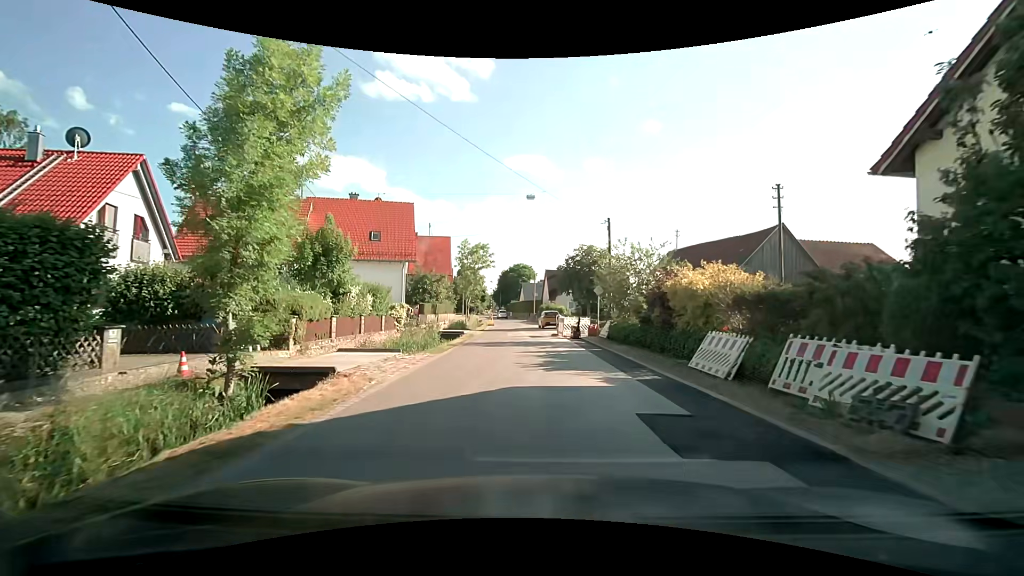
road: tertiary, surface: asphalt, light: Day
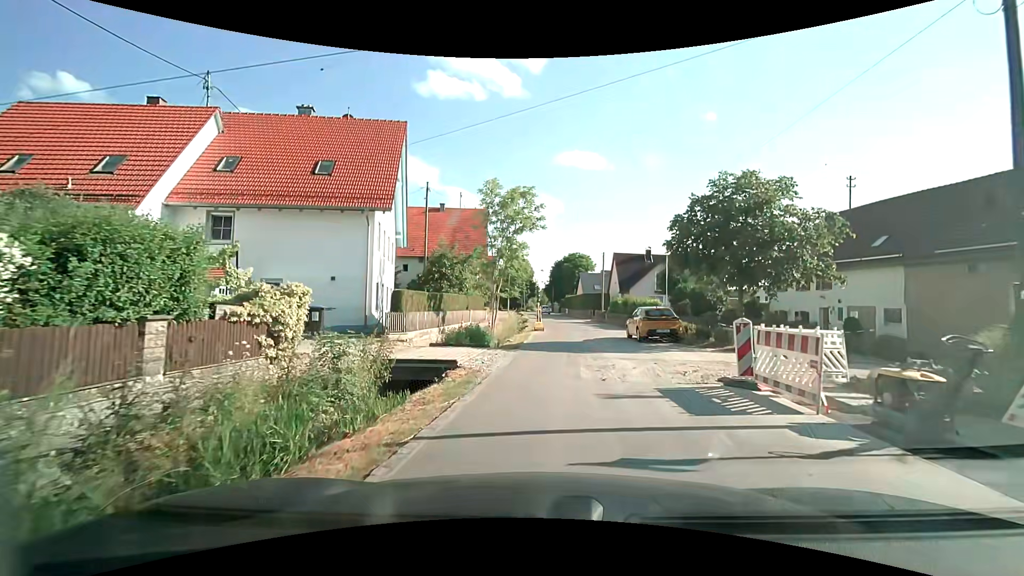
(-1.4, +19.8) m; -6°
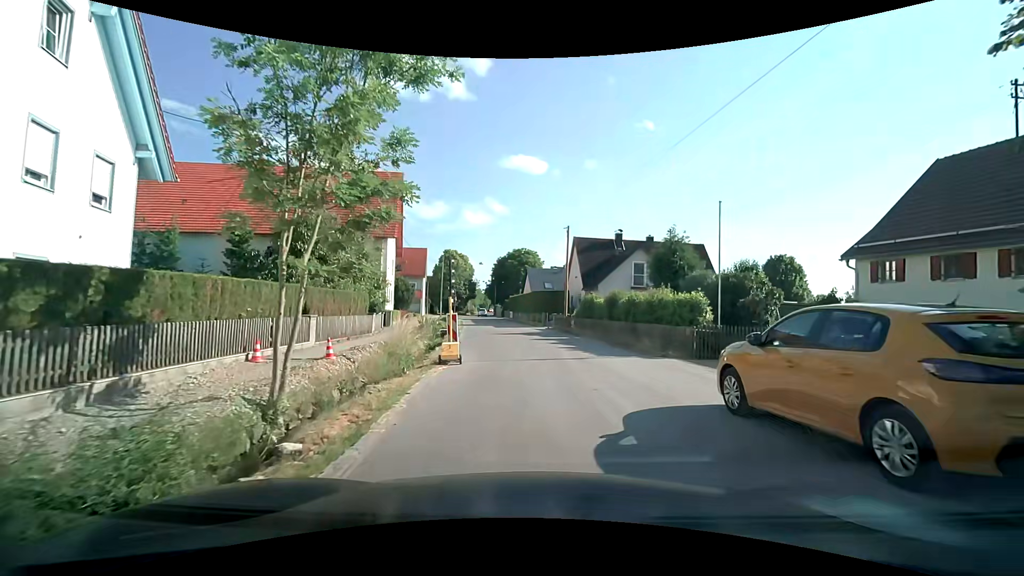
(+0.7, +17.0) m; +5°
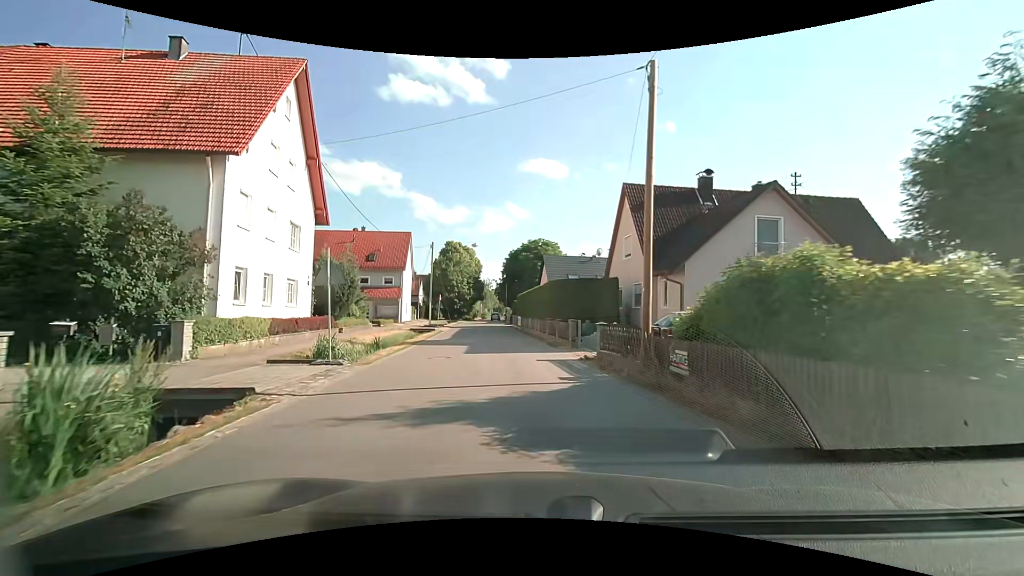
(+0.6, +21.6) m; -1°
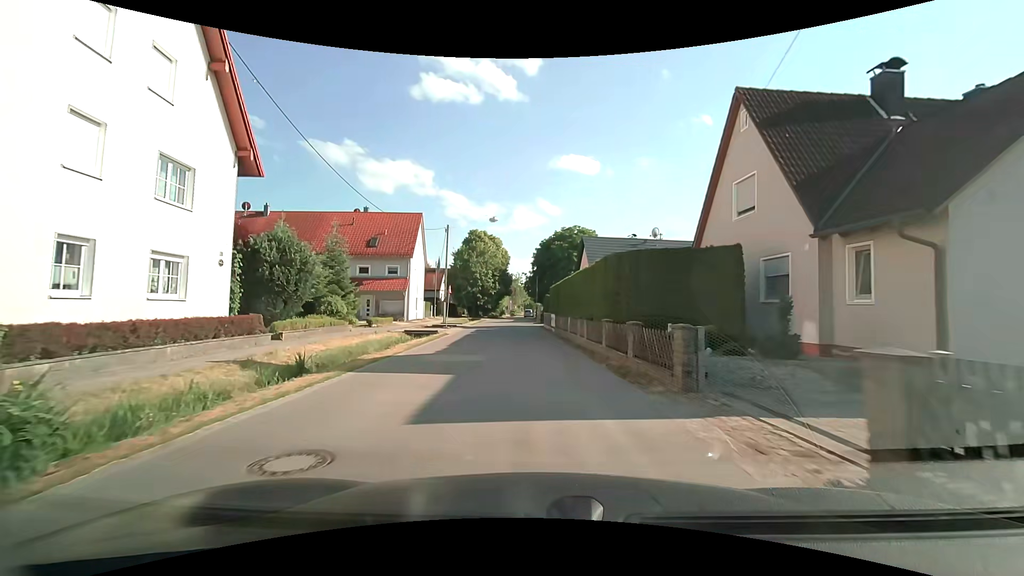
(-0.4, +11.1) m; -4°
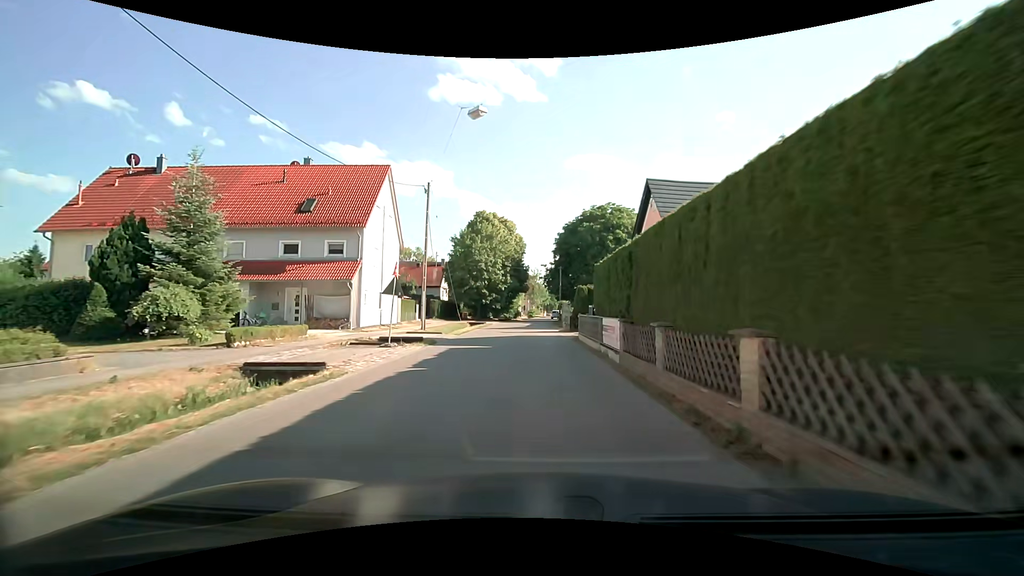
(-0.4, +18.2) m; -2°
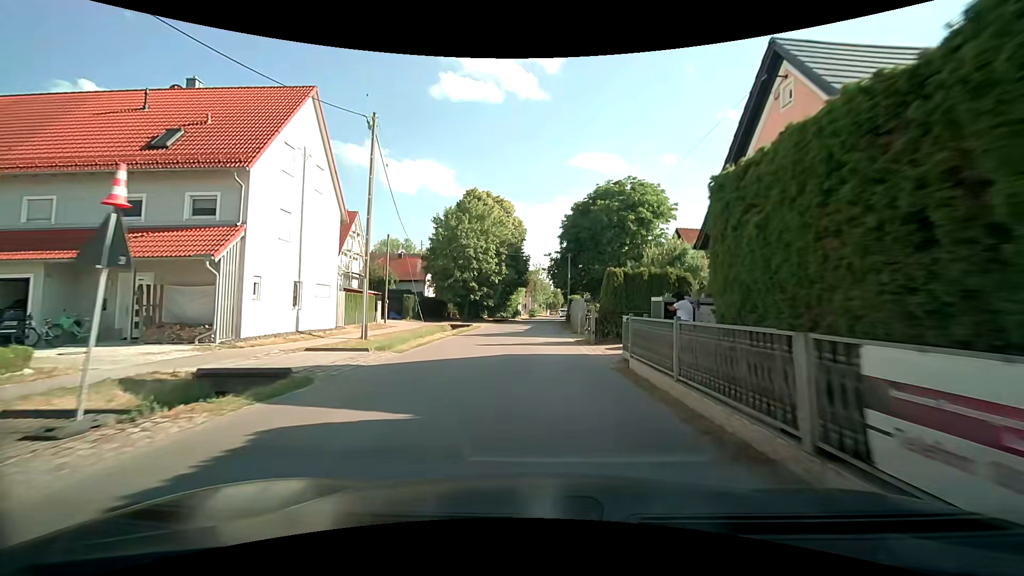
(-0.2, +12.4) m; 0°
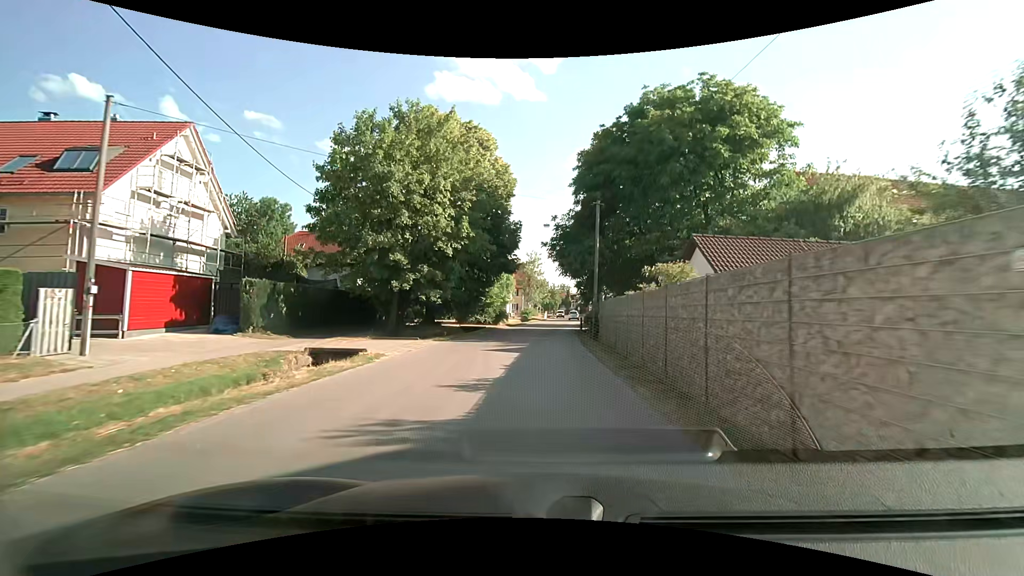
(0.0, +24.3) m; +1°
(0, +10) (0, +20) (+1, +30) (+1, +40) (+2, +50) (+3, +60) (+4, +70) (+5, +80) (+6, +90) (+7, +100) m
